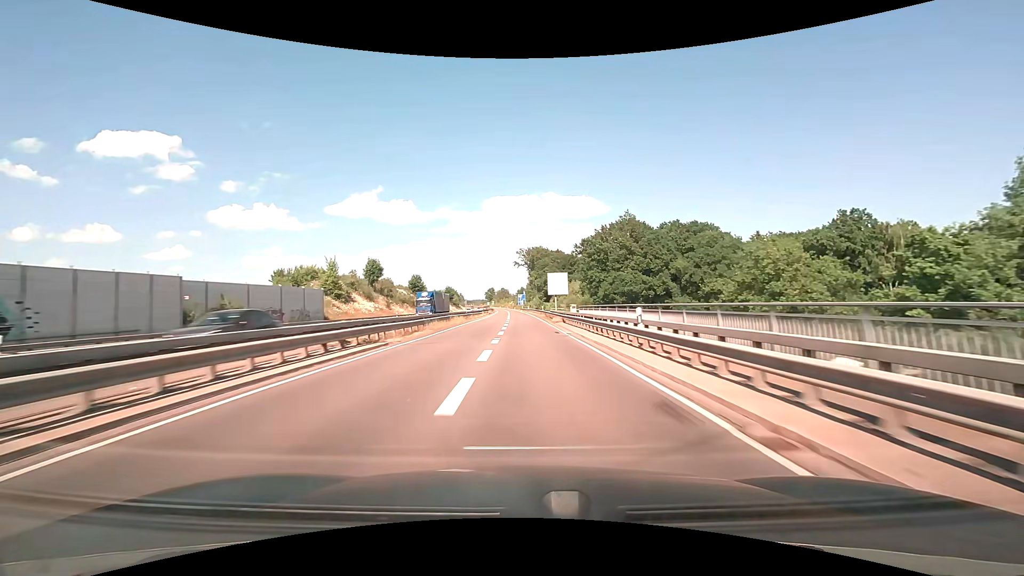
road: trunk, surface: asphalt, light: Day
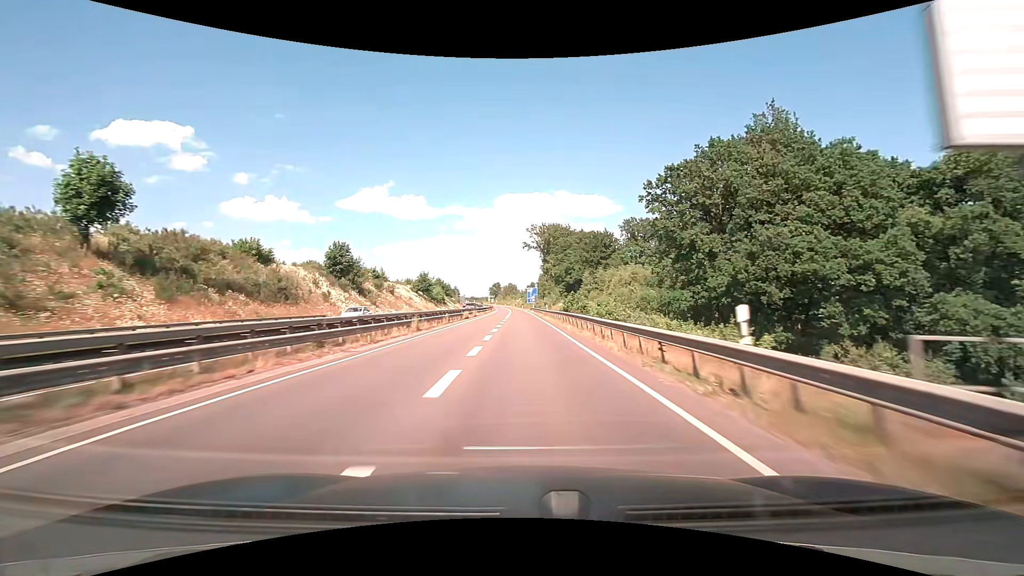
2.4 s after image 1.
(-0.8, +58.9) m; -1°
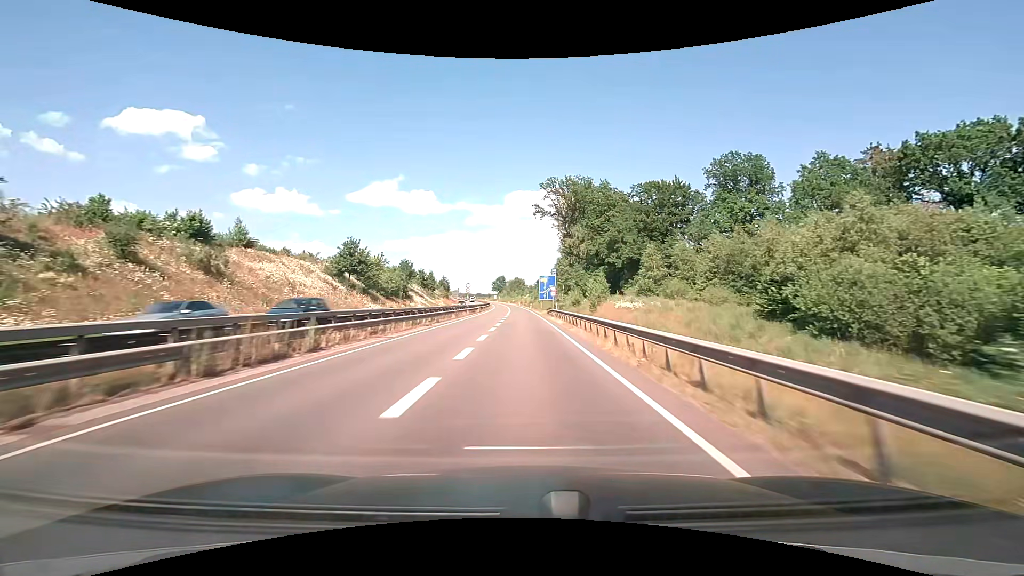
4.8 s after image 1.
(-0.4, +54.9) m; -1°
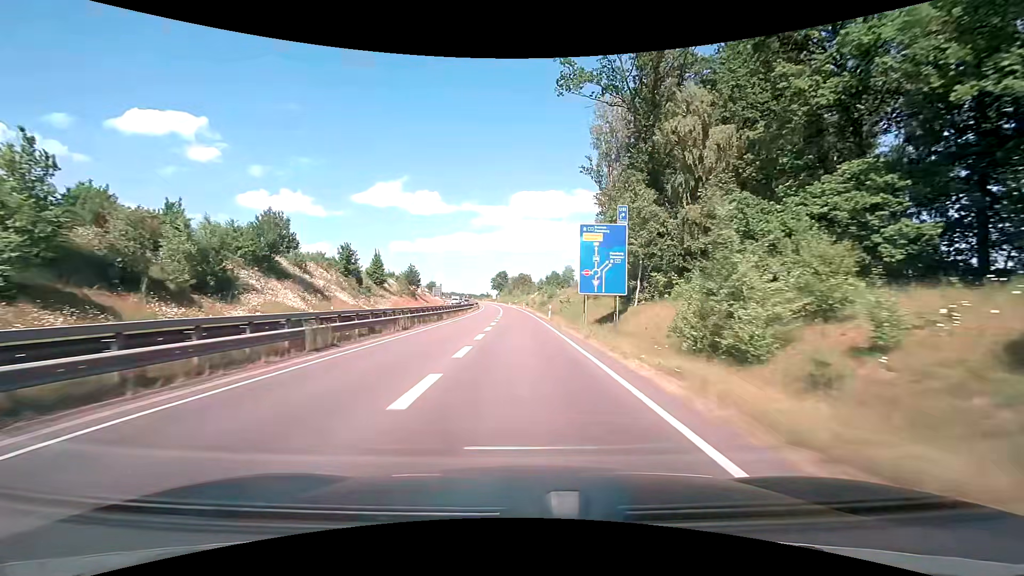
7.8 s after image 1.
(-0.4, +58.9) m; -1°
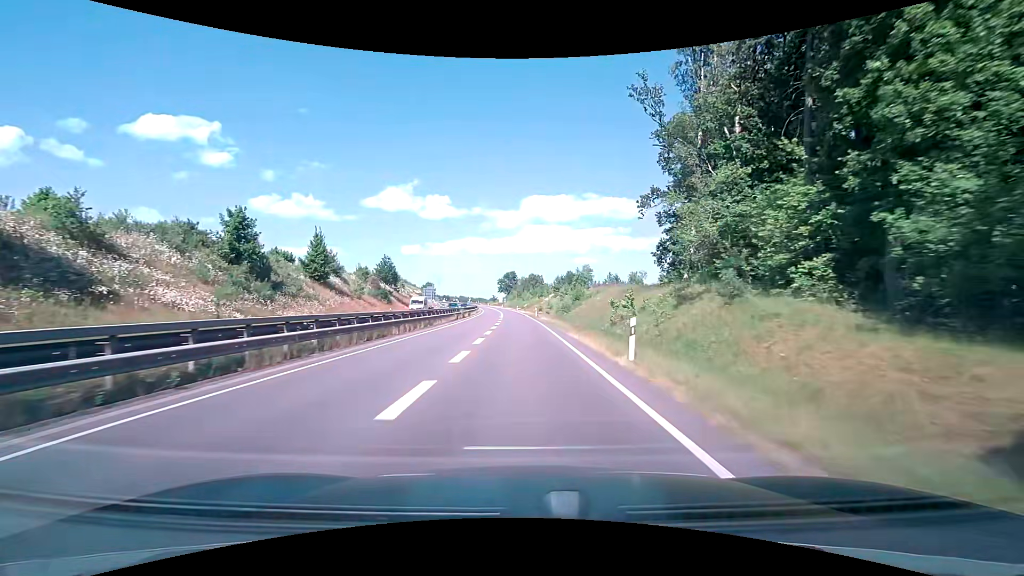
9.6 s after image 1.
(-0.3, +30.2) m; -2°
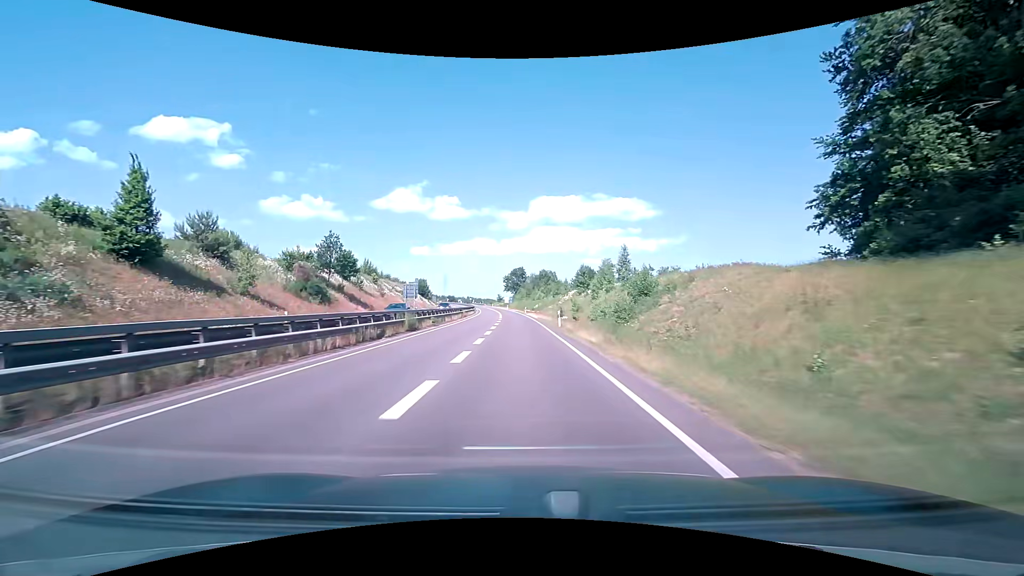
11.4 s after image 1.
(-0.1, +30.0) m; -1°
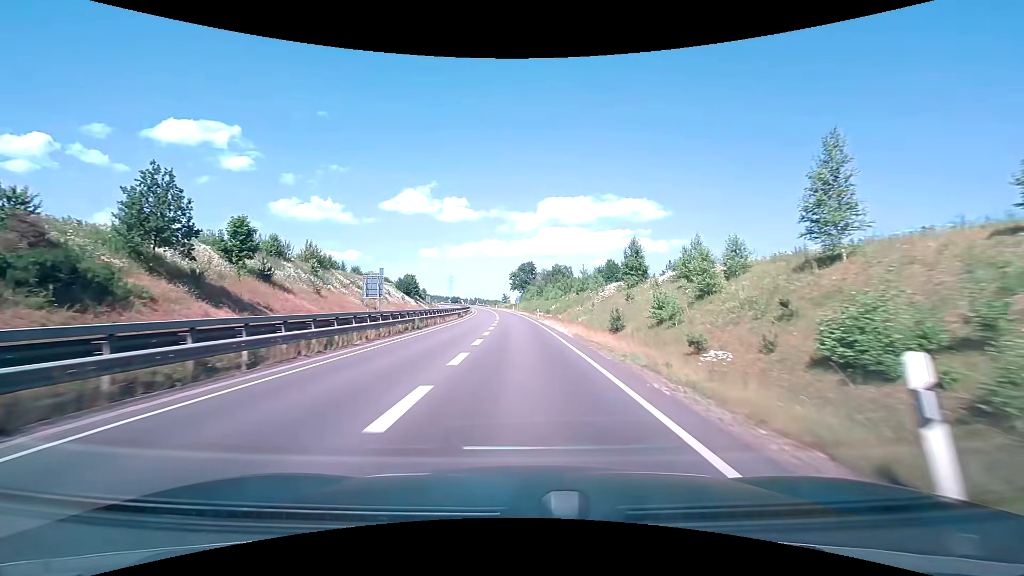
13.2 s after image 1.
(-0.4, +30.7) m; -1°
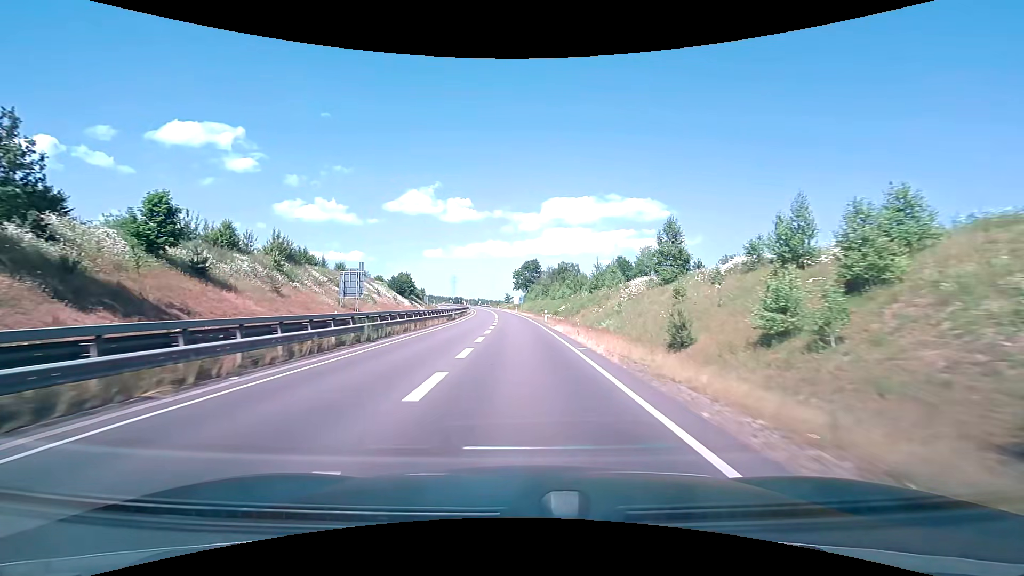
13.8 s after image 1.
(-0.1, +10.3) m; -1°
(0, +10) (0, +20) (0, +30) (-1, +40) (-1, +50) (-2, +60) (-2, +70) (-3, +80) (-4, +90) (-5, +100) m
